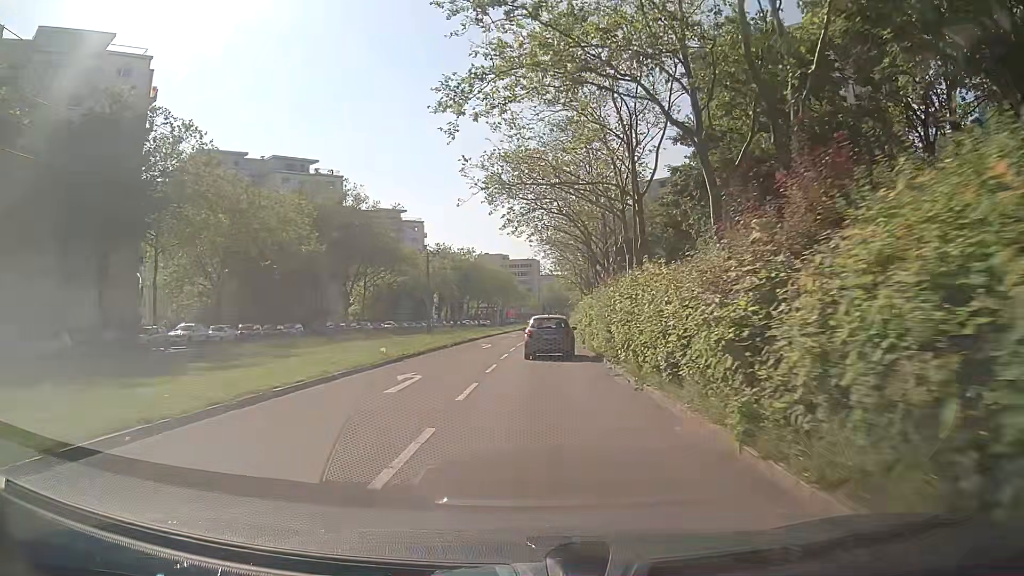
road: tertiary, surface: asphalt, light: Day
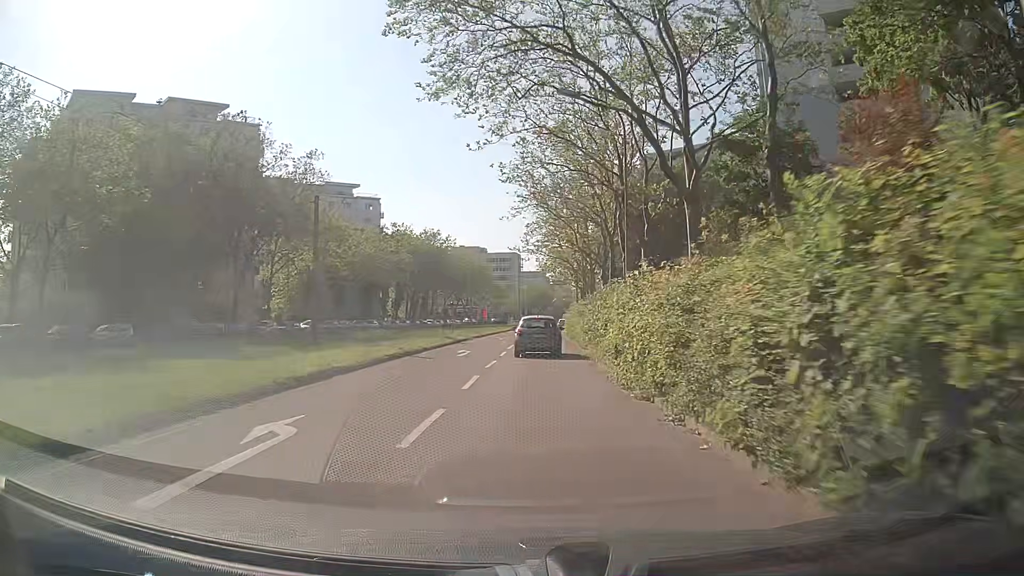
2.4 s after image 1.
(+0.4, +28.2) m; +1°
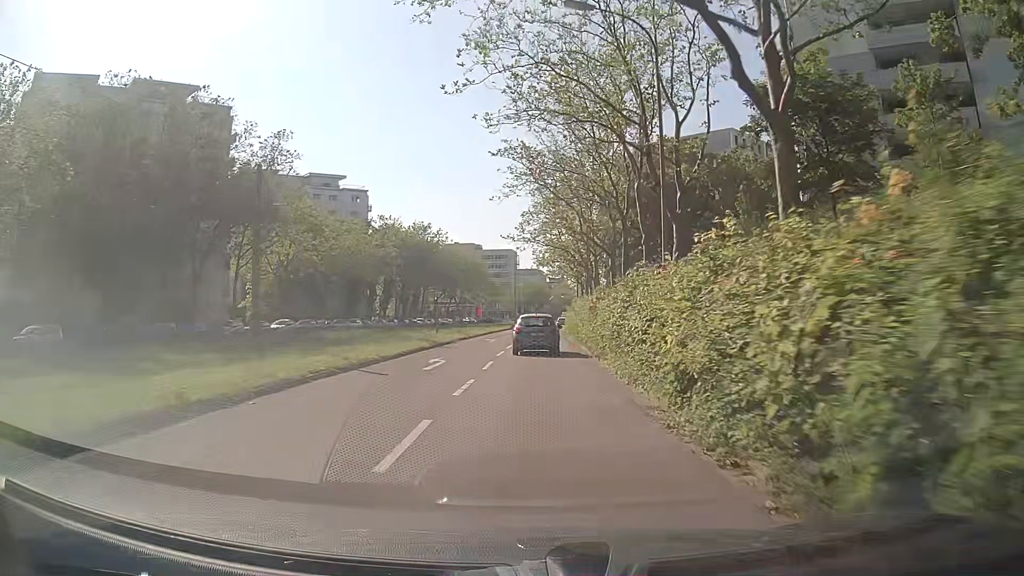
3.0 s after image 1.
(+0.1, +7.1) m; +1°
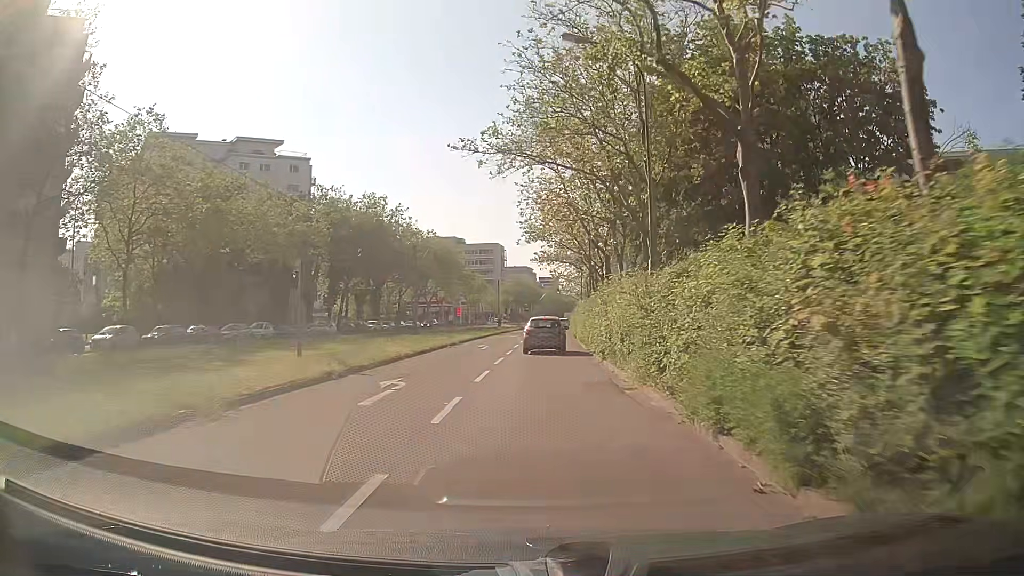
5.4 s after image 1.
(-0.1, +26.8) m; 0°
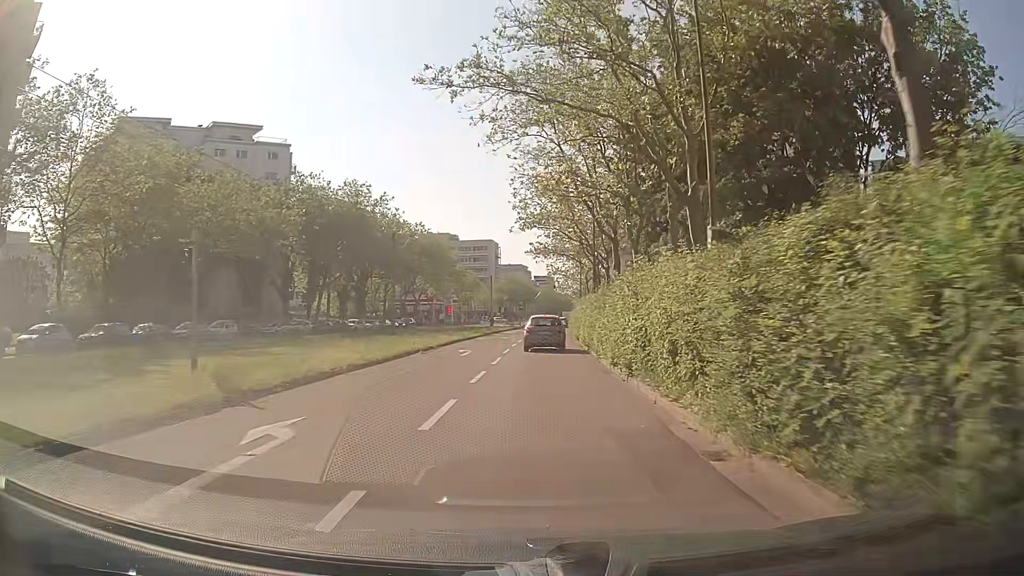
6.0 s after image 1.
(+0.1, +6.6) m; +1°
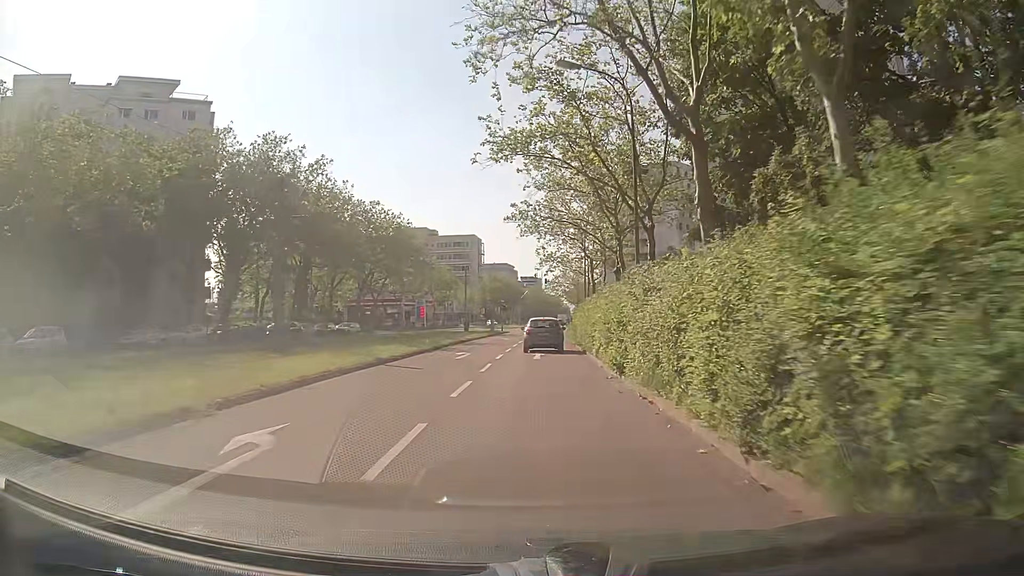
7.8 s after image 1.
(+0.1, +20.5) m; +1°
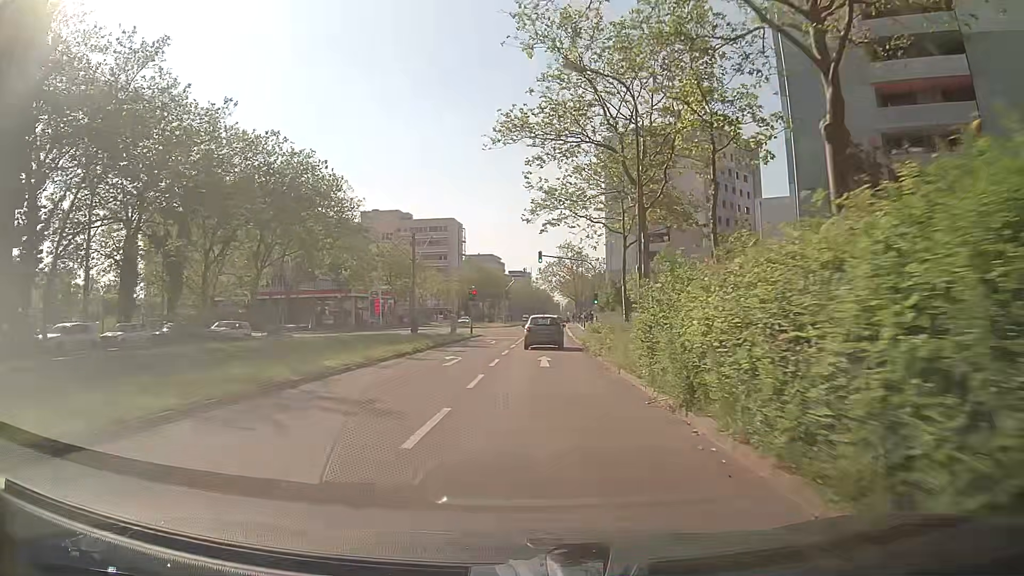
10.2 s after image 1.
(+0.1, +28.6) m; +1°
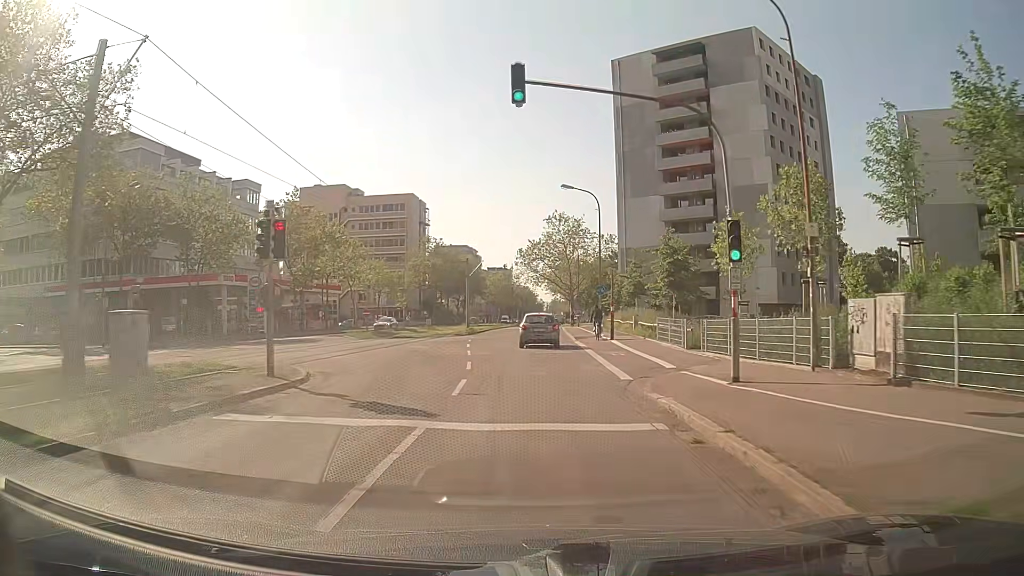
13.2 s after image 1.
(+0.4, +37.2) m; +1°
(0, +10) (0, +20) (+1, +30) (+1, +40) (+1, +50) (+2, +60) (+2, +70) (+3, +80) (+3, +90) (+4, +100) m
